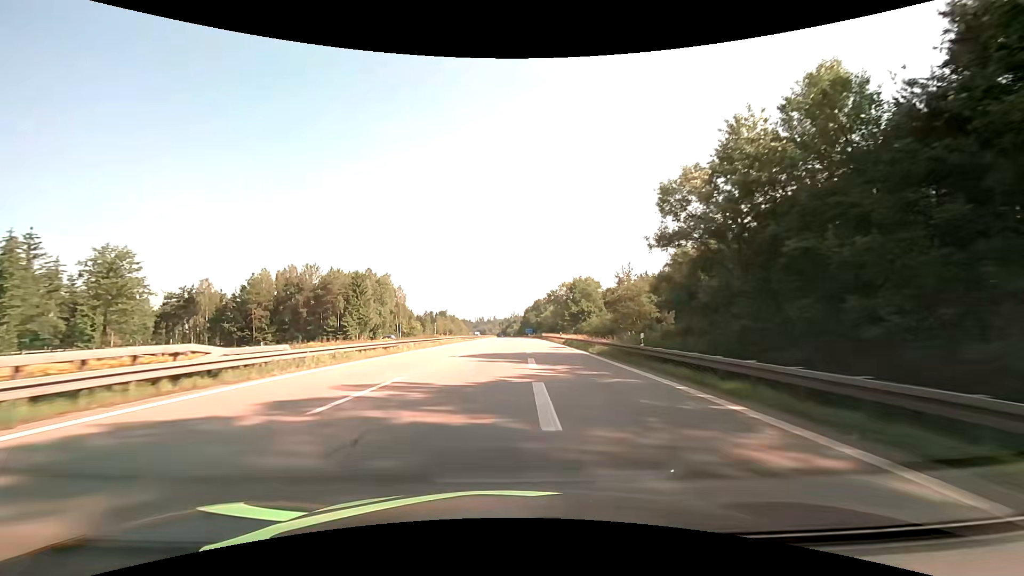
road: motorway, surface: asphalt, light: Day
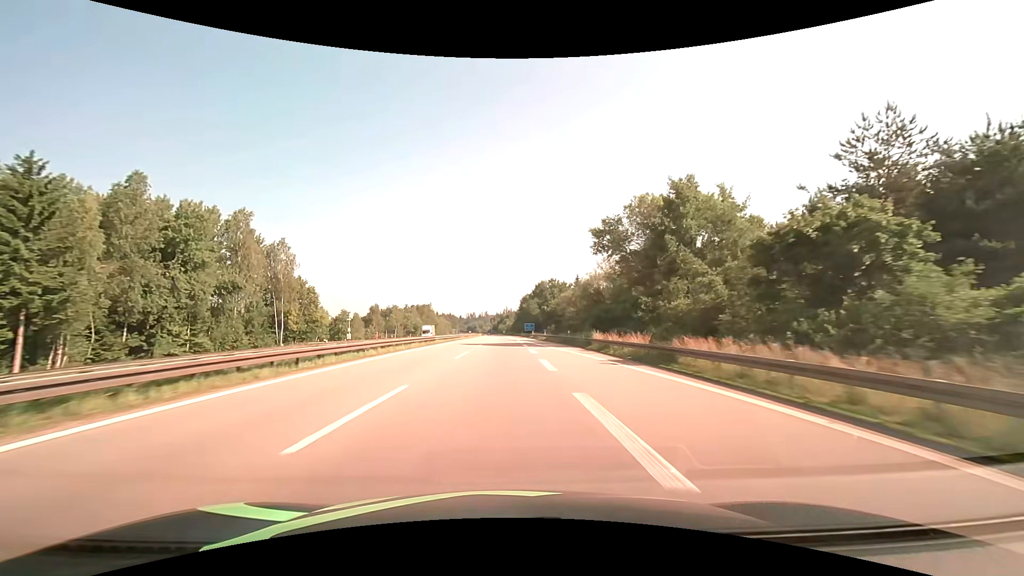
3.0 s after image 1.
(+0.6, +75.0) m; +1°
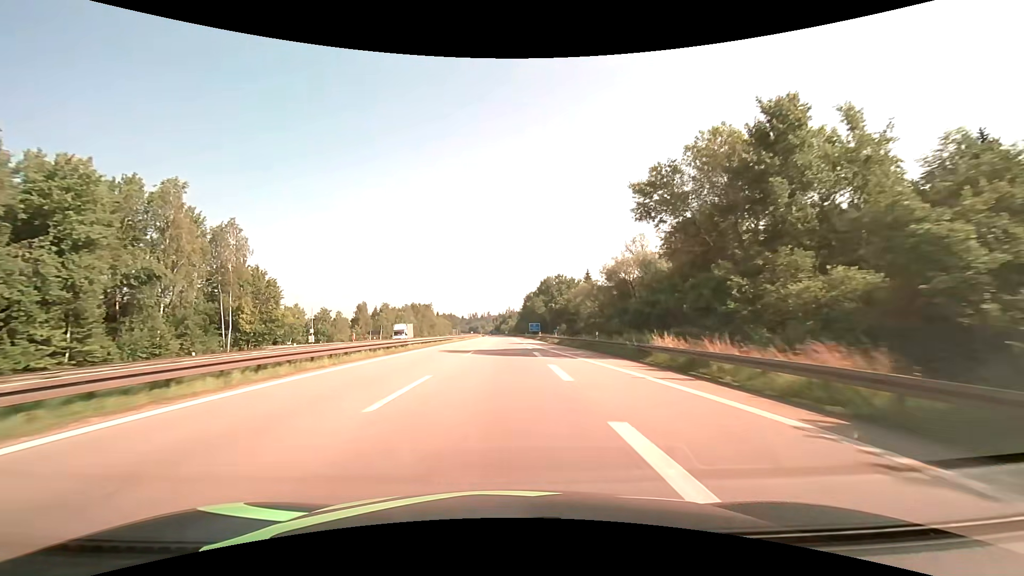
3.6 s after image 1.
(0.0, +15.2) m; 0°
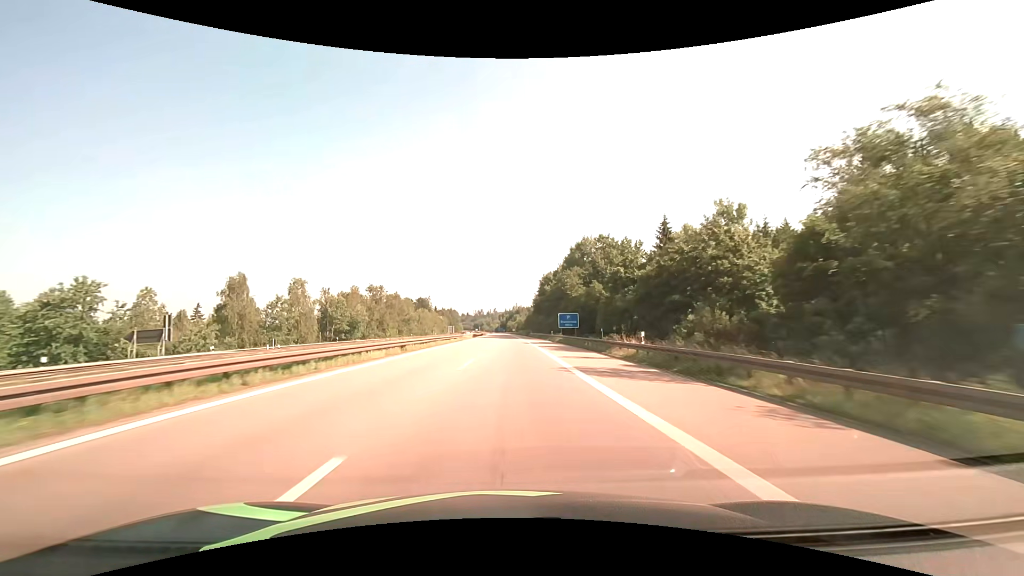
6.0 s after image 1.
(-0.5, +63.7) m; -1°
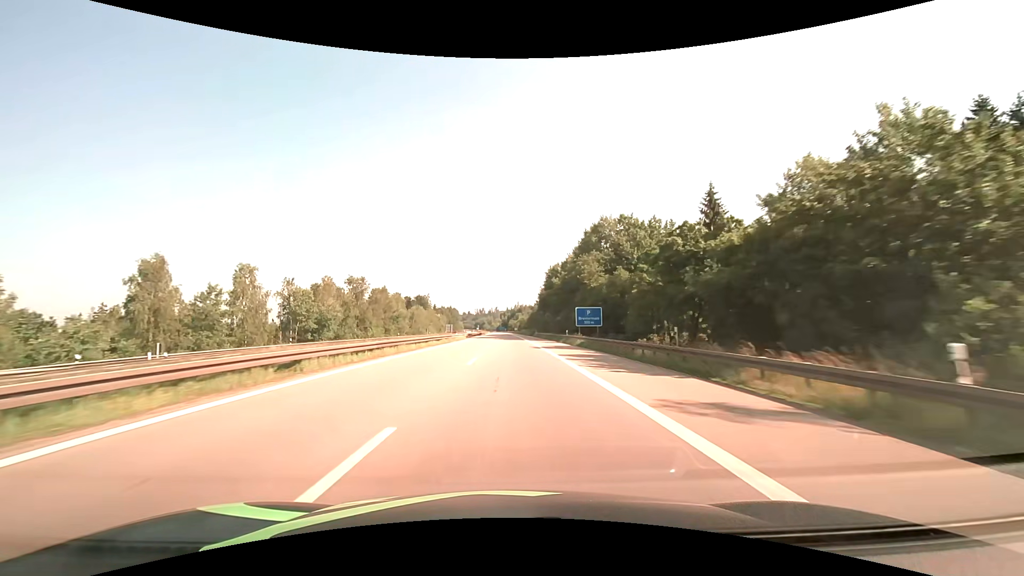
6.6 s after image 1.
(0.0, +16.6) m; 0°
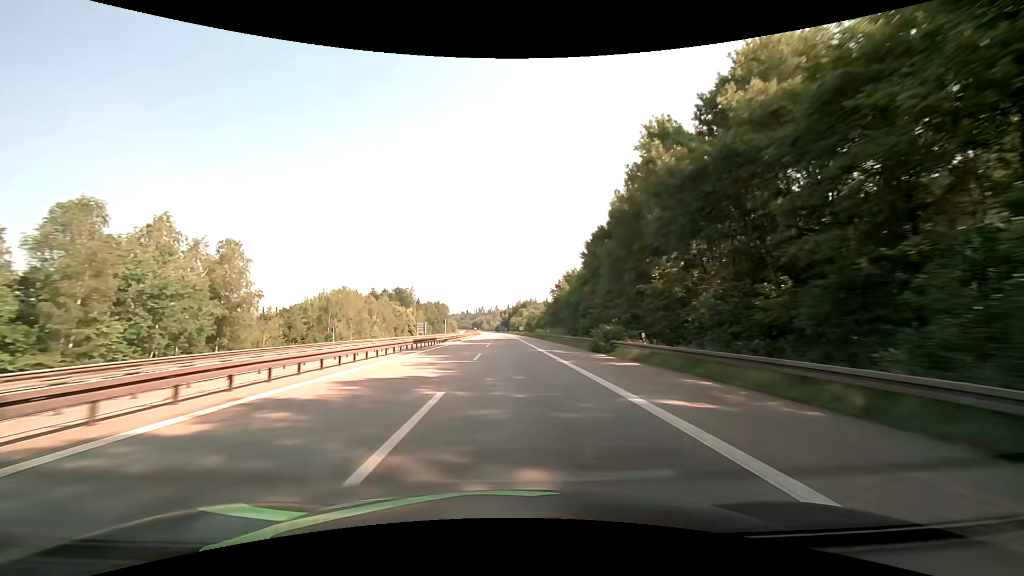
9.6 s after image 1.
(-0.3, +86.6) m; 0°
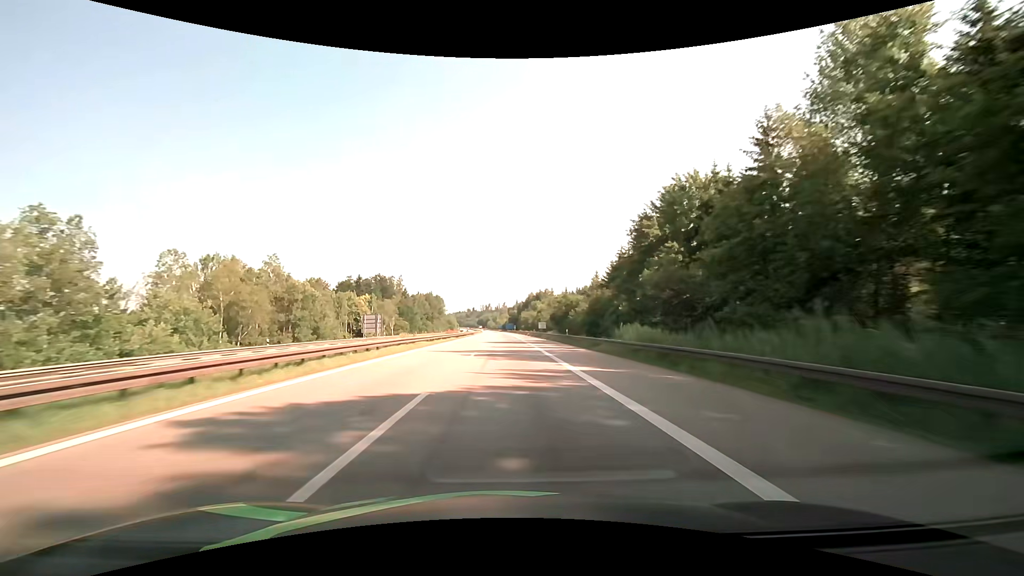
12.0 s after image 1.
(-0.5, +73.1) m; -1°
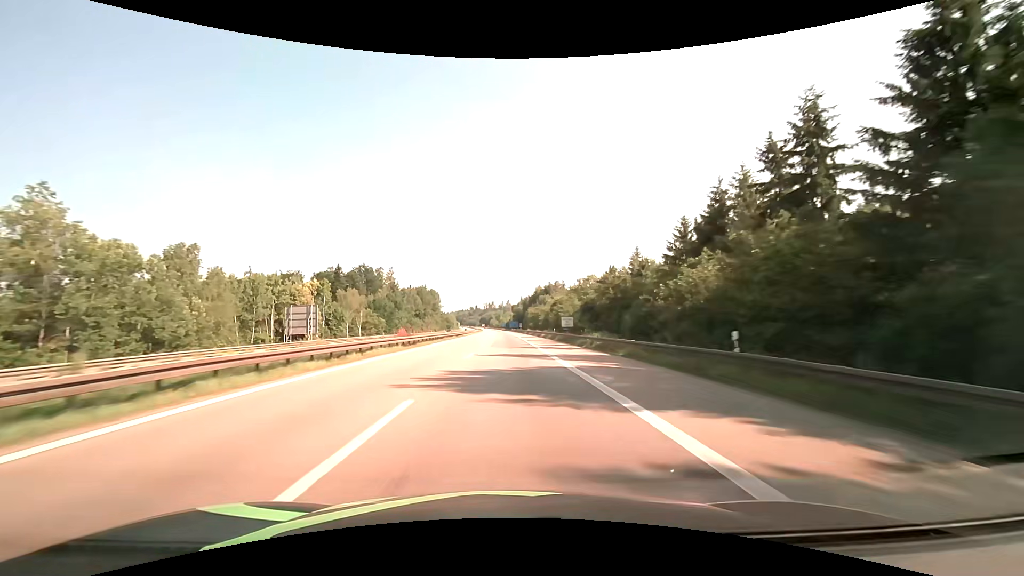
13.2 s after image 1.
(-0.1, +37.2) m; 0°
(0, +10) (0, +20) (0, +30) (0, +40) (0, +50) (0, +60) (-1, +70) (-1, +80) (-1, +90) (-1, +100) m
